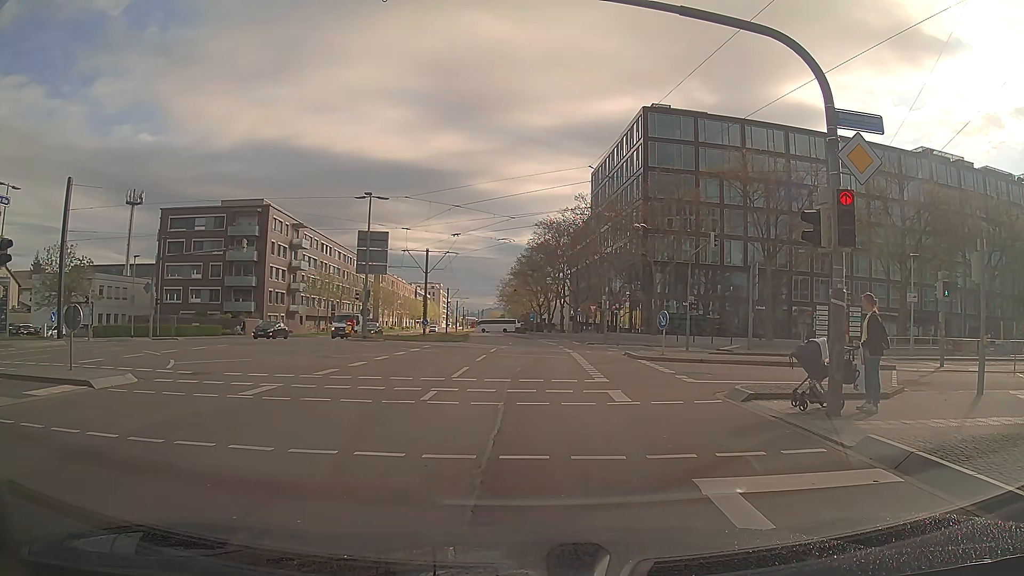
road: secondary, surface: asphalt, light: Day
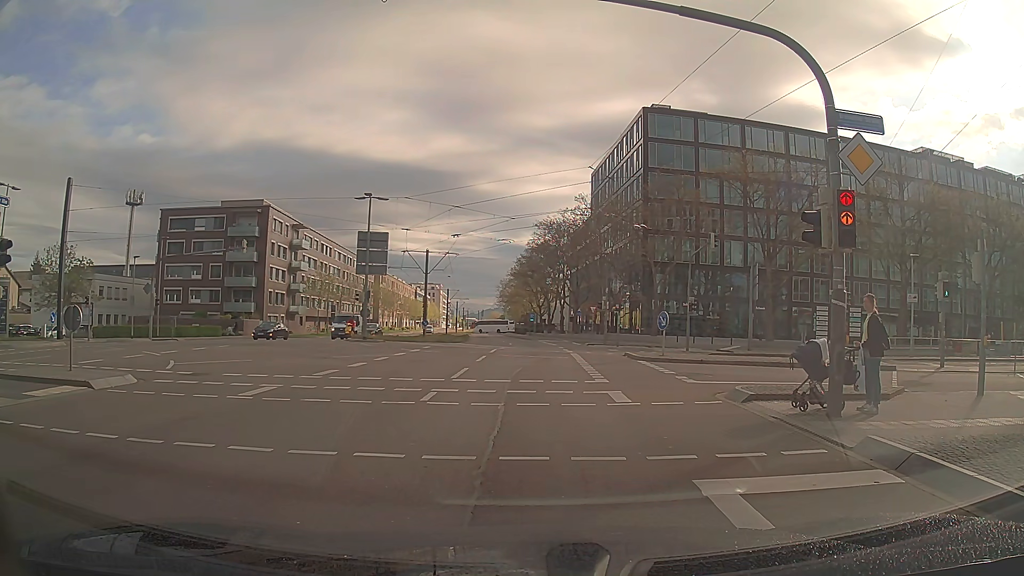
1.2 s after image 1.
(0.0, +0.1) m; 0°
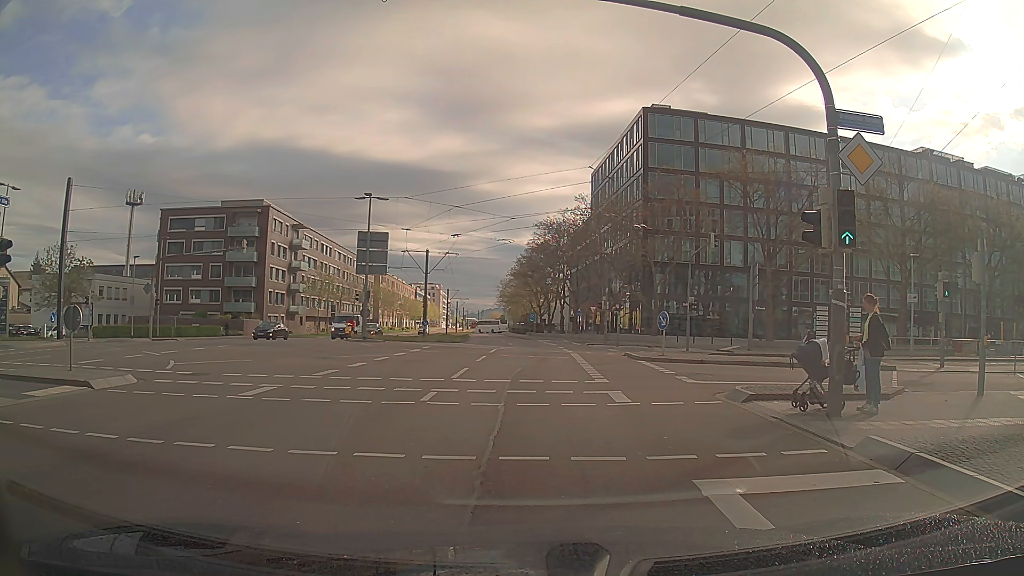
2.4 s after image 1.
(0.0, 0.0) m; 0°
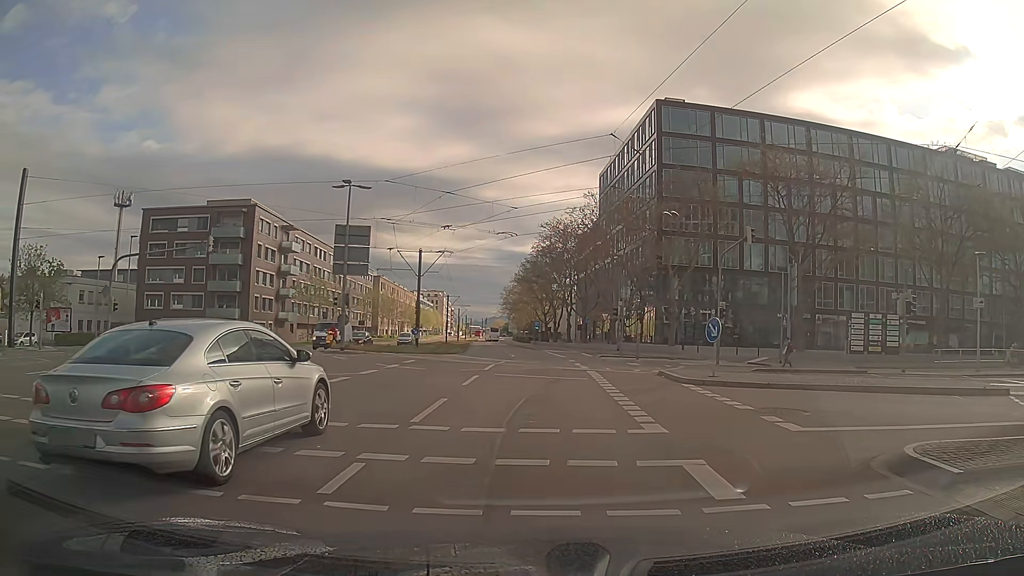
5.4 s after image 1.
(-0.1, +6.2) m; -1°
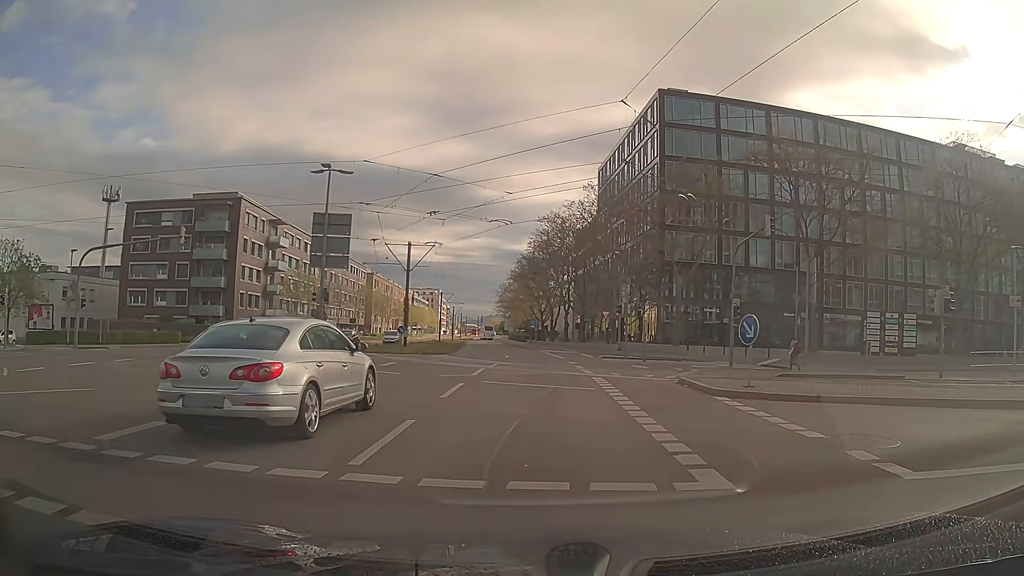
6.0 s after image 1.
(0.0, +3.2) m; +1°
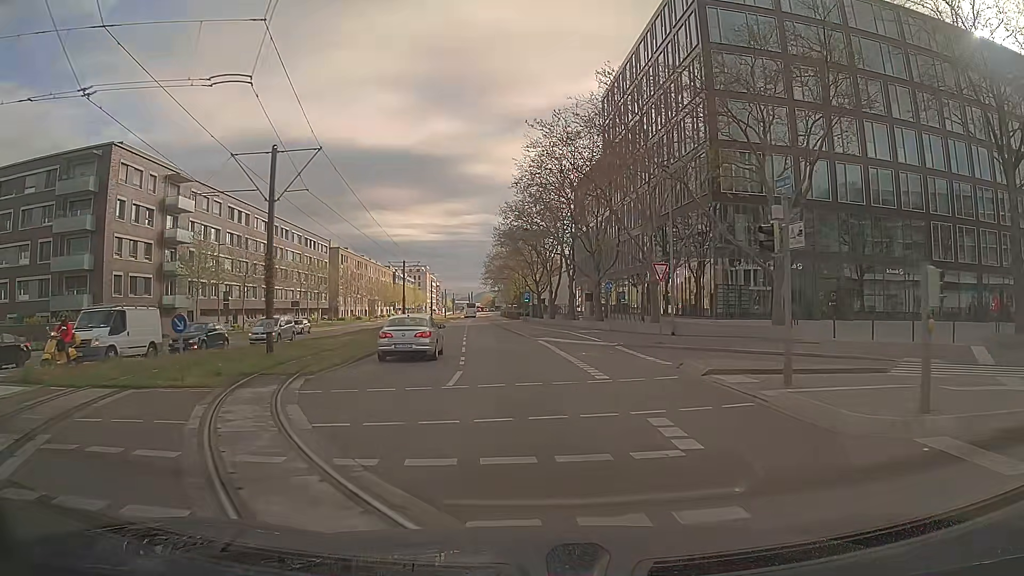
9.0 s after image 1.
(0.0, +23.5) m; 0°
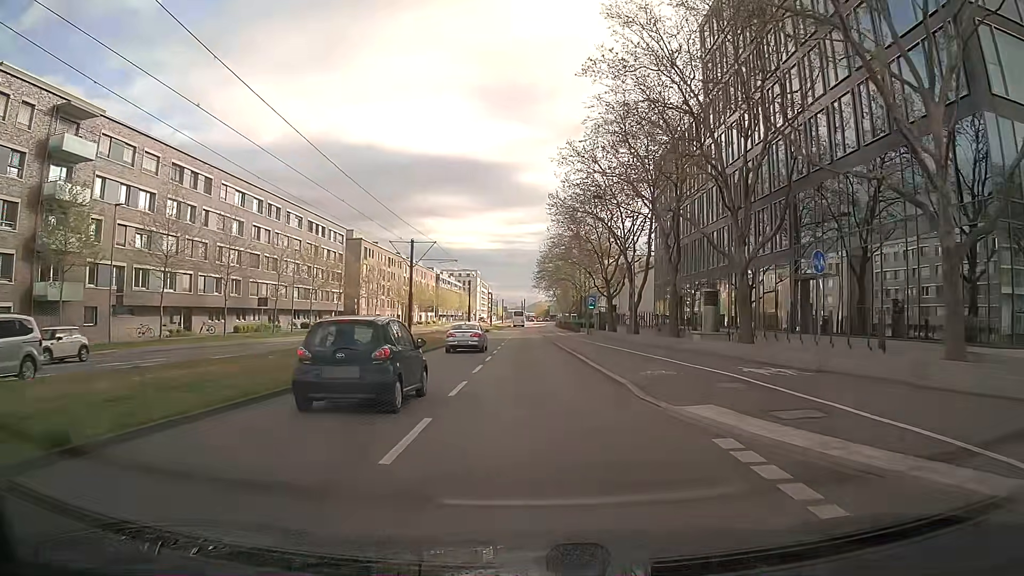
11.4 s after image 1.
(-1.0, +24.6) m; -5°
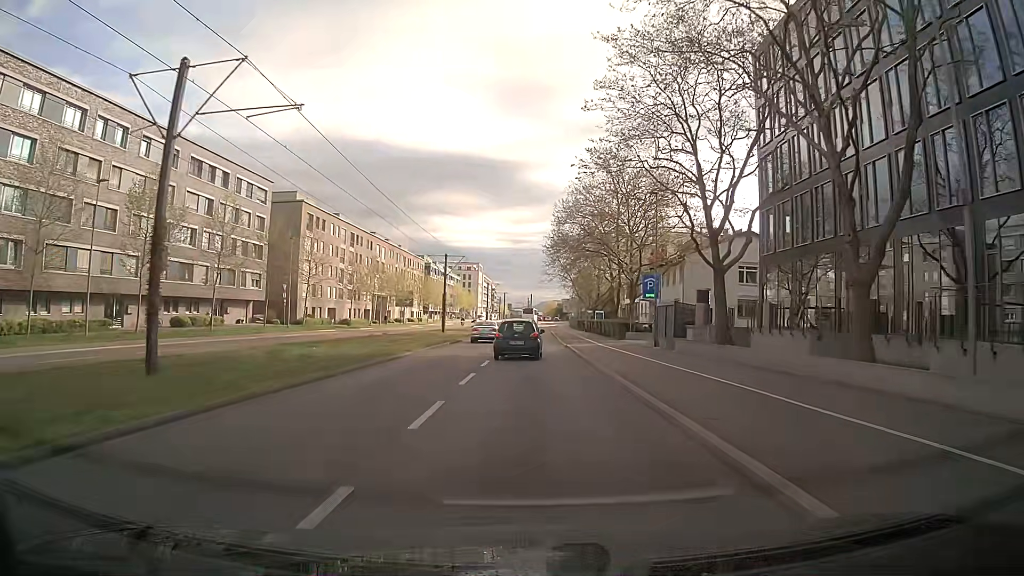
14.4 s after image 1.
(-0.2, +34.5) m; 0°
(0, +10) (0, +20) (0, +30) (0, +40) (0, +50) (0, +60) (0, +70) (0, +80) (0, +90) (0, +100) m
